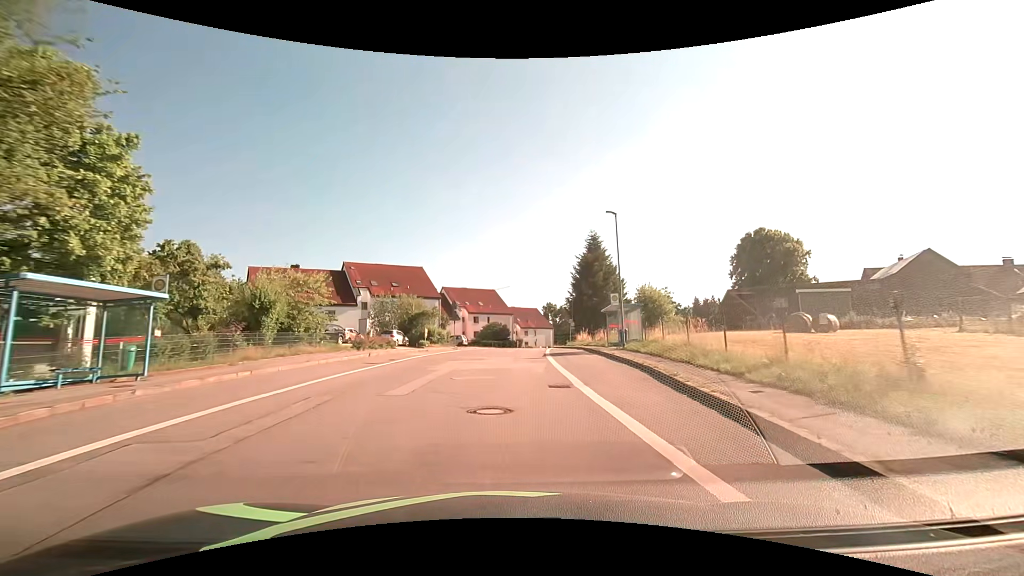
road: unclassified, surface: asphalt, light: Day
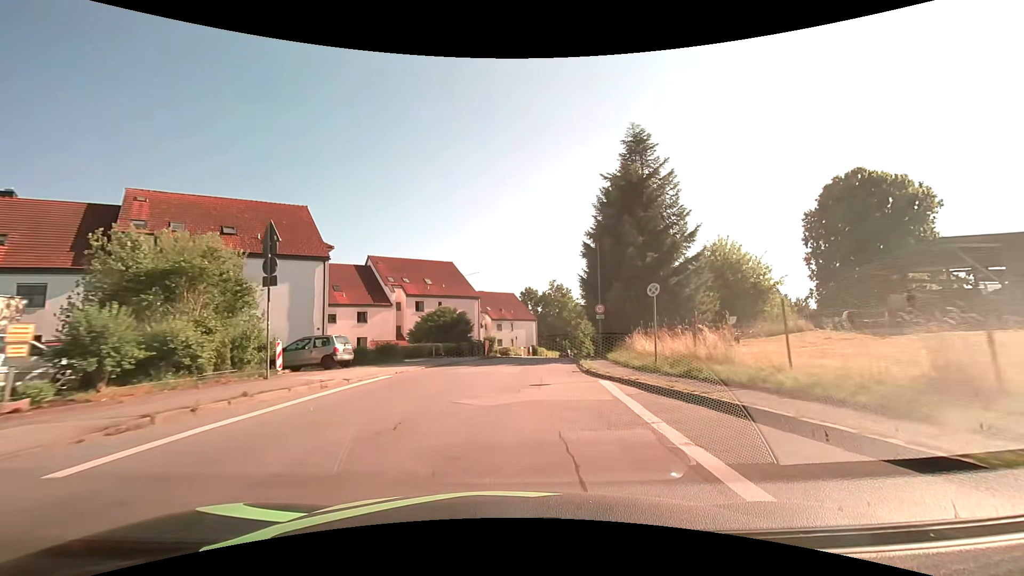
(+0.6, +35.2) m; +3°
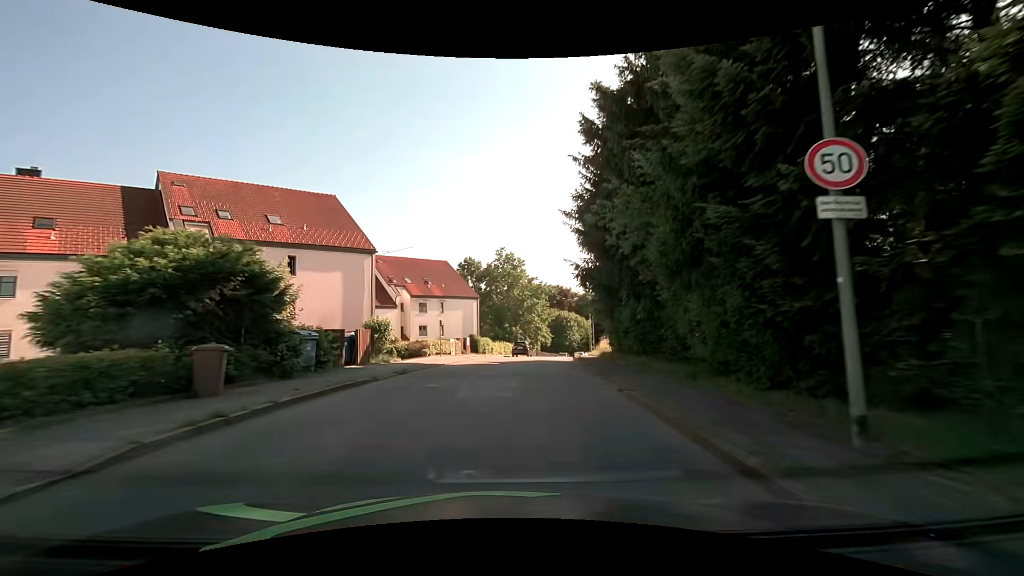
(+1.4, +27.0) m; +6°
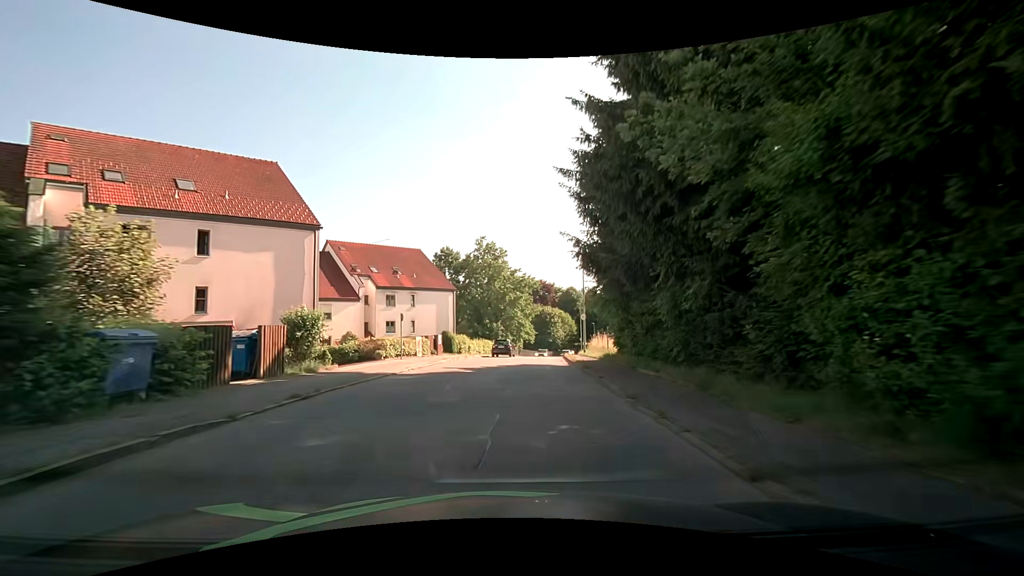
(+0.1, +6.7) m; +1°
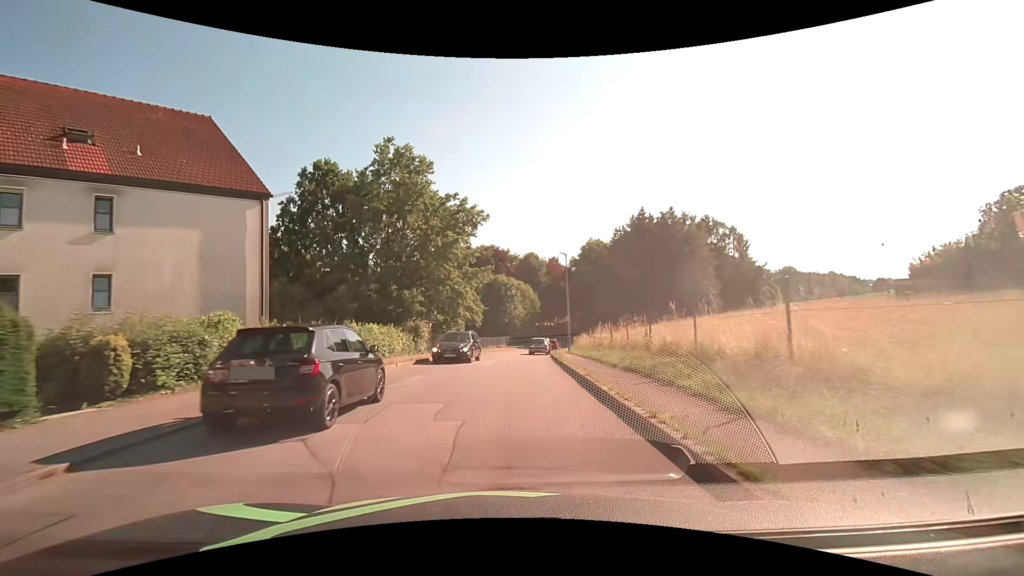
(+2.3, +33.8) m; +6°
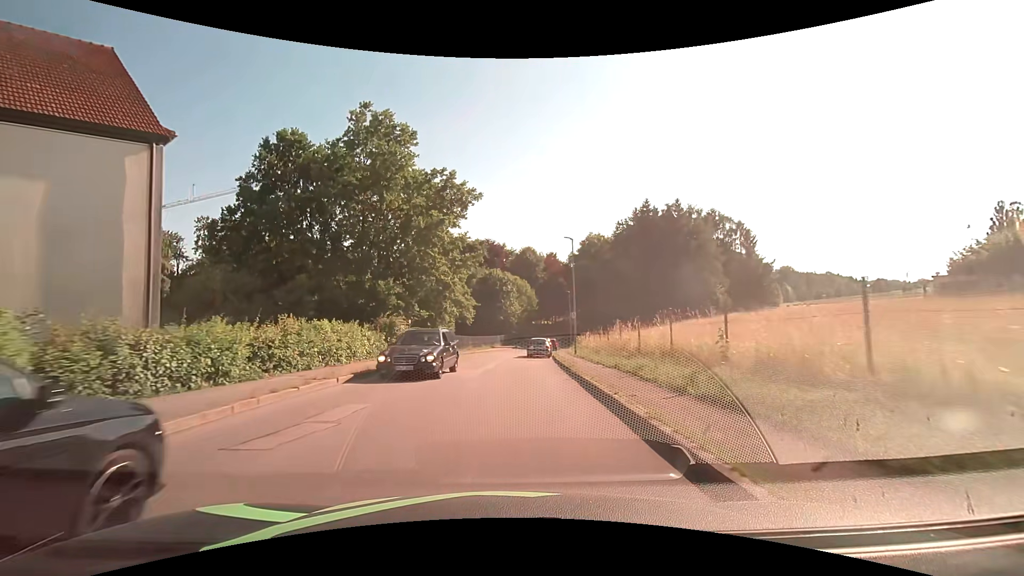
(0.0, +6.2) m; 0°
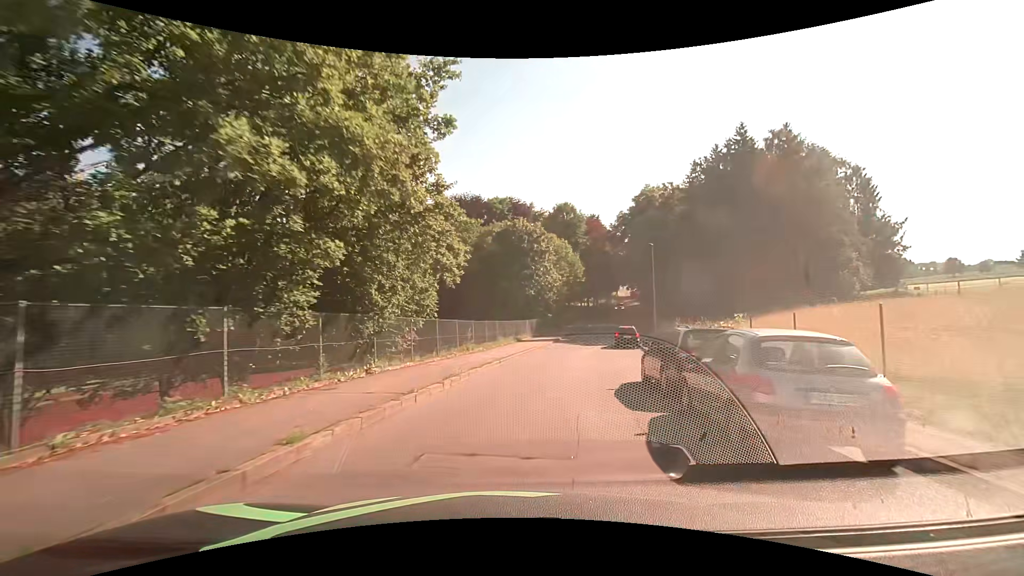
(-0.7, +29.4) m; -2°
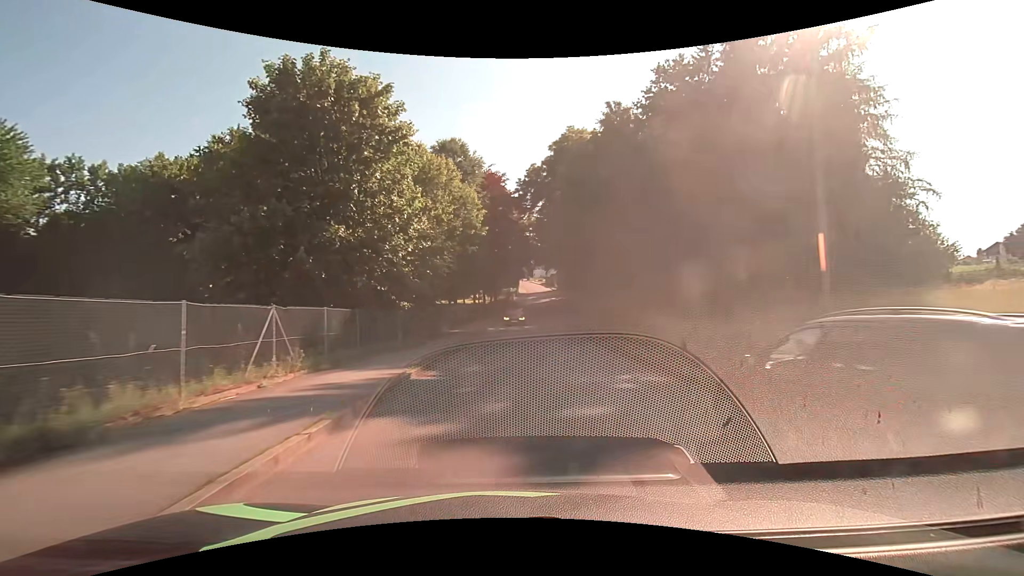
(+3.8, +32.5) m; +12°
(0, +10) (+1, +20) (+3, +30) (+3, +40) (+4, +50) (+4, +60) (+5, +70) (+6, +80) (+7, +90) (+8, +100) m
